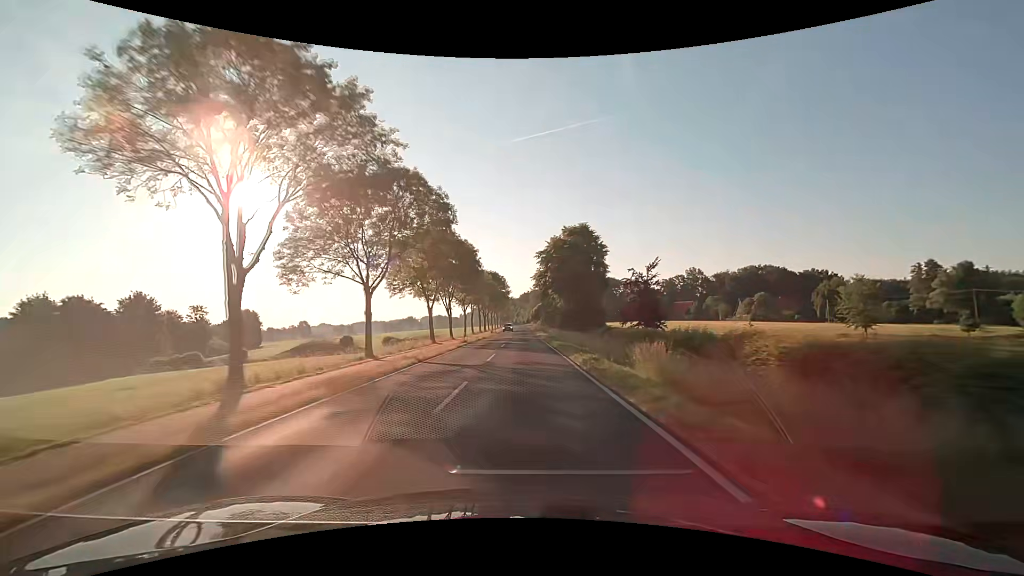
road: secondary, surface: asphalt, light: Day
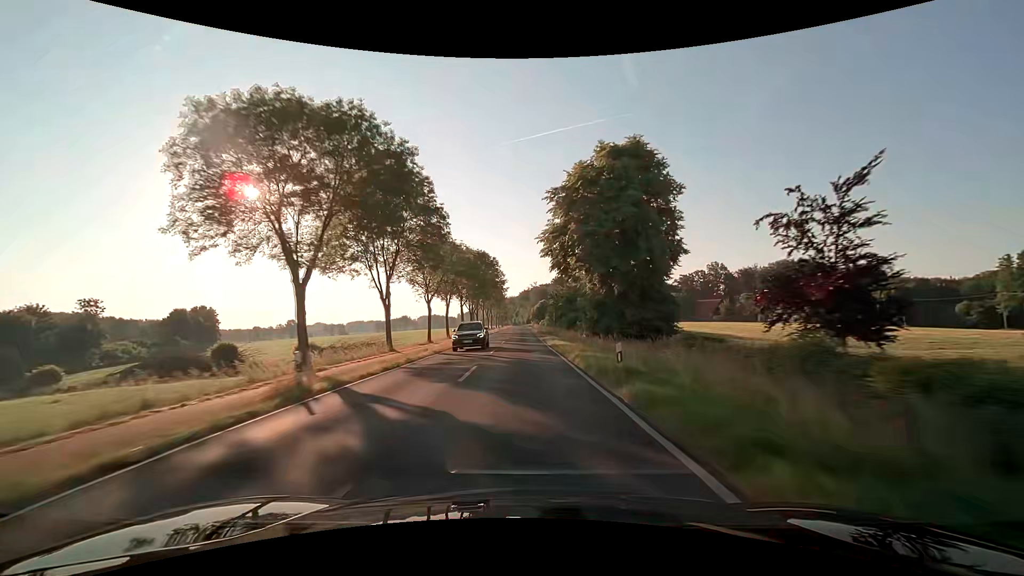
(+0.1, +31.7) m; 0°
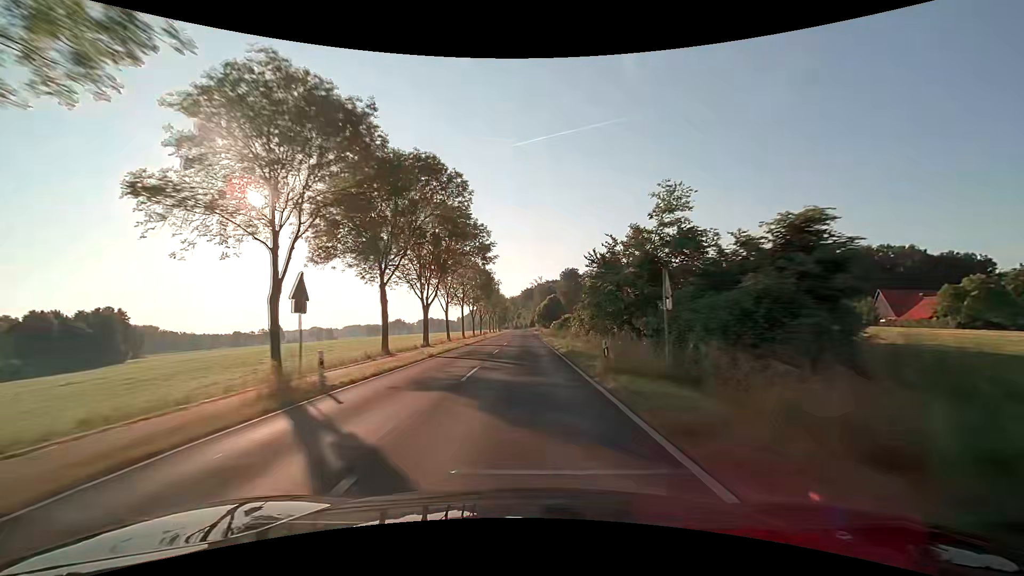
(-0.1, +47.5) m; 0°
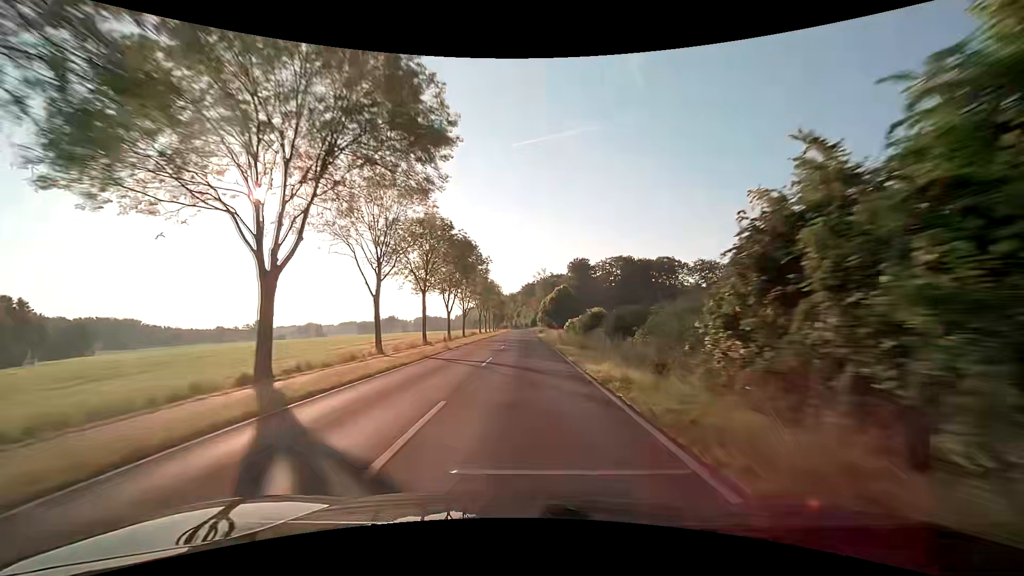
(+0.1, +31.6) m; 0°
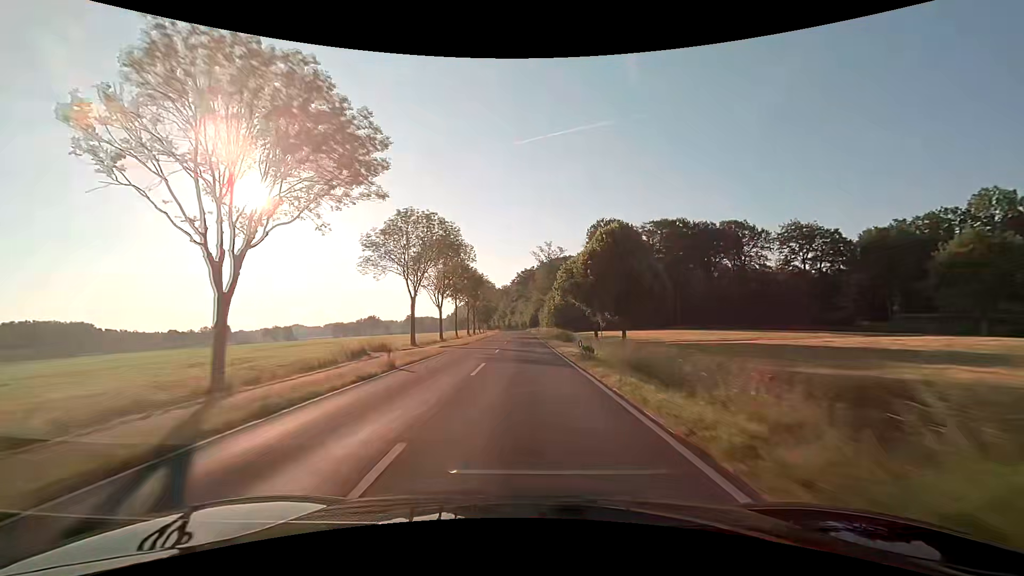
(0.0, +63.1) m; 0°
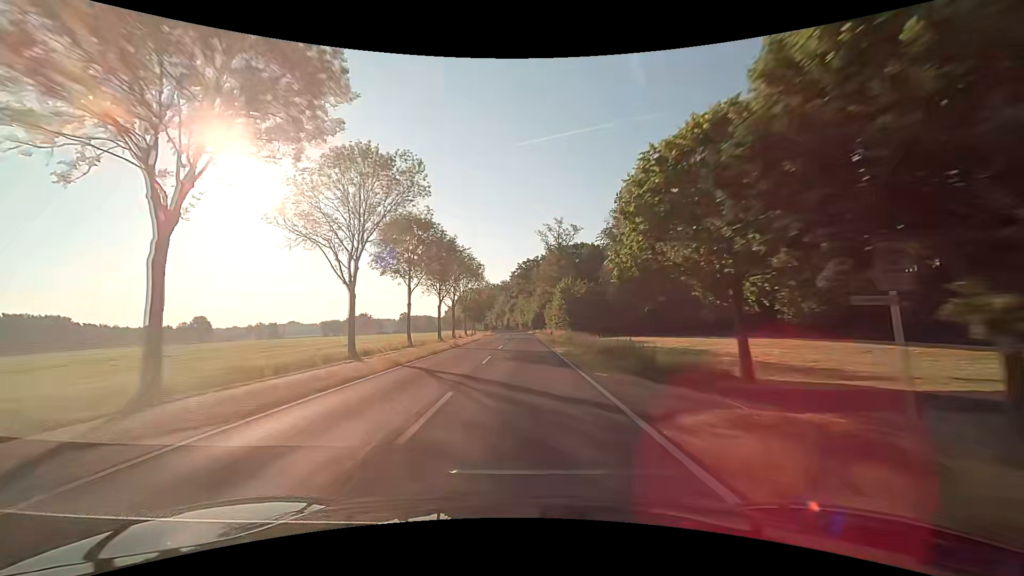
(-0.1, +31.6) m; 0°
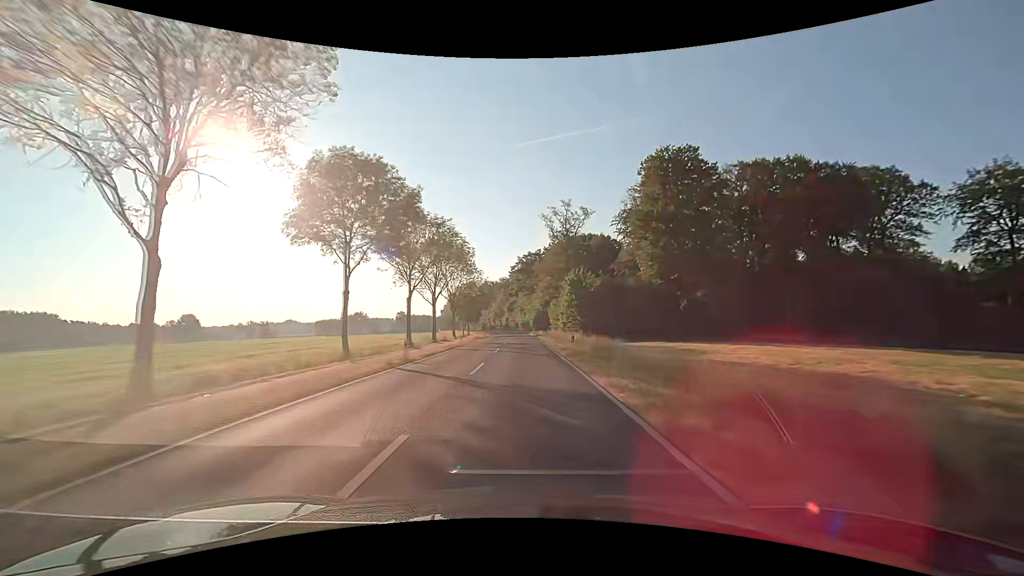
(0.0, +15.8) m; 0°
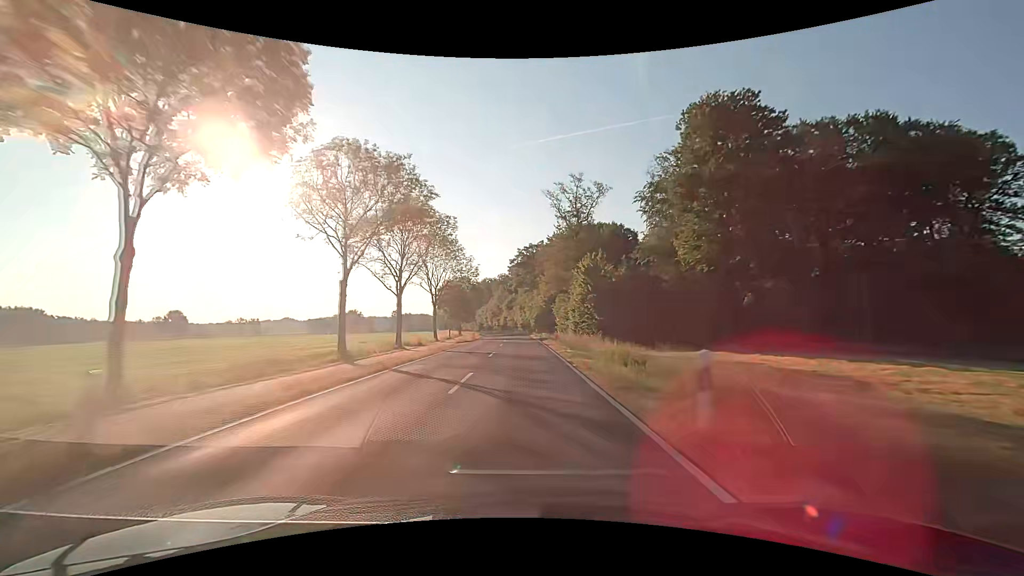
(+0.1, +15.8) m; 0°
(0, +10) (0, +20) (0, +30) (0, +40) (0, +50) (-1, +60) (-1, +70) (-1, +80) (-2, +90) (-3, +100) m
